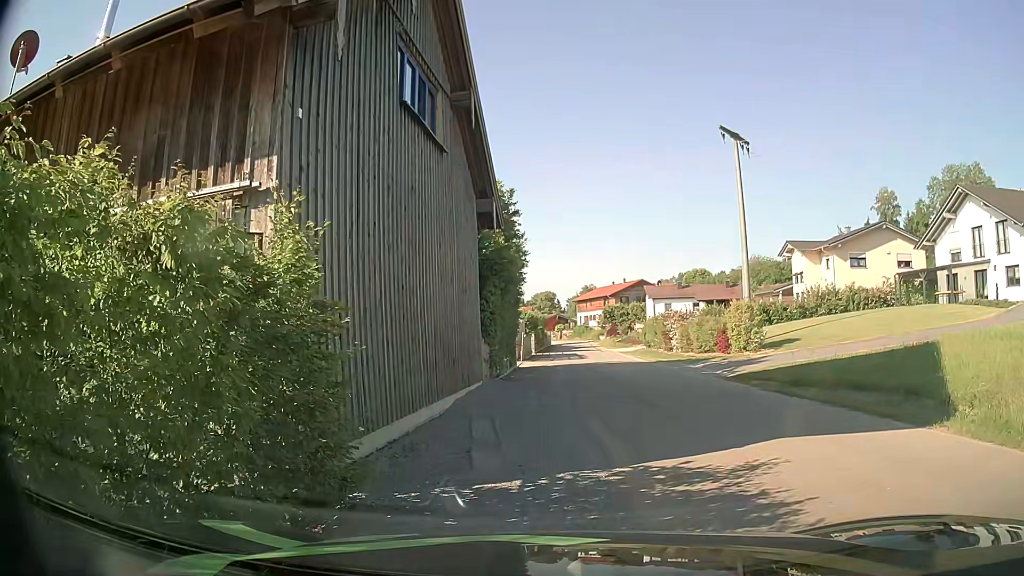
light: Day
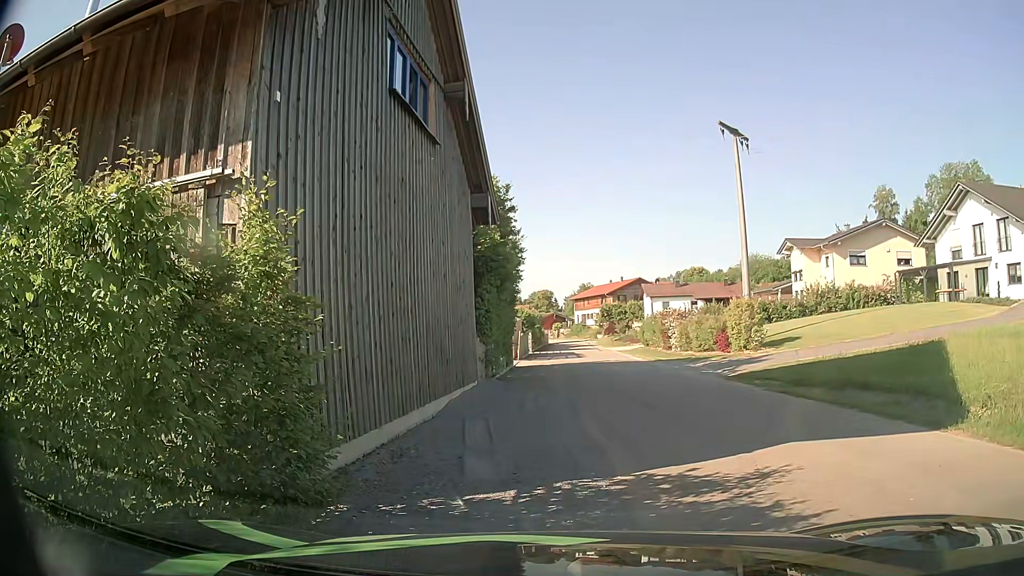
(0.0, +0.5) m; 0°
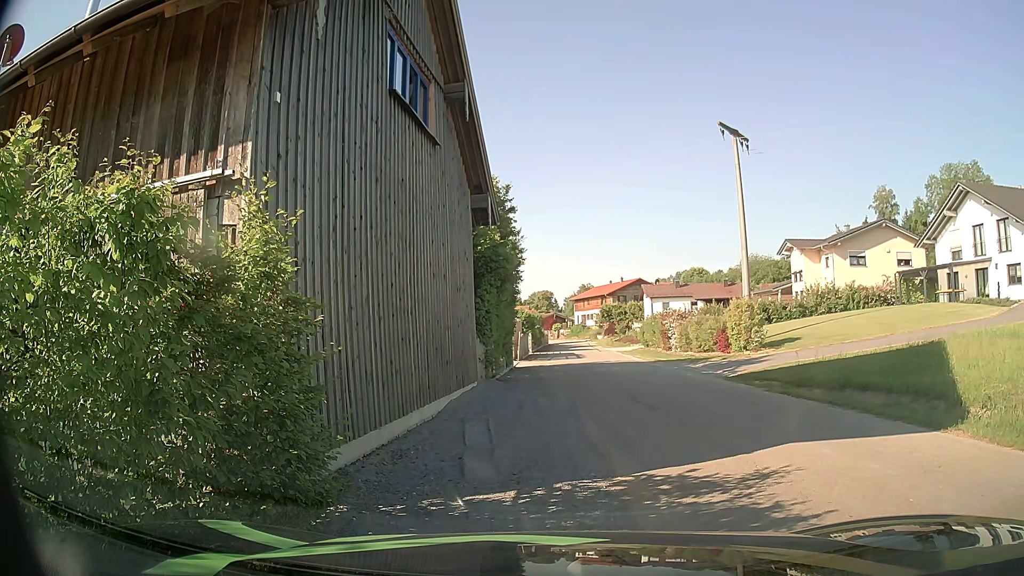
(0.0, +0.1) m; 0°
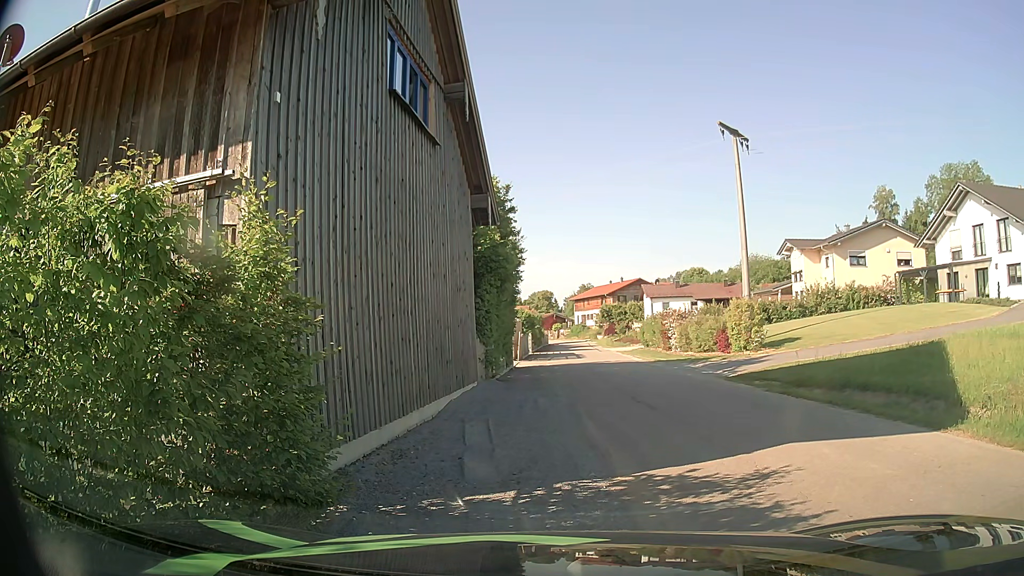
(0.0, 0.0) m; 0°
